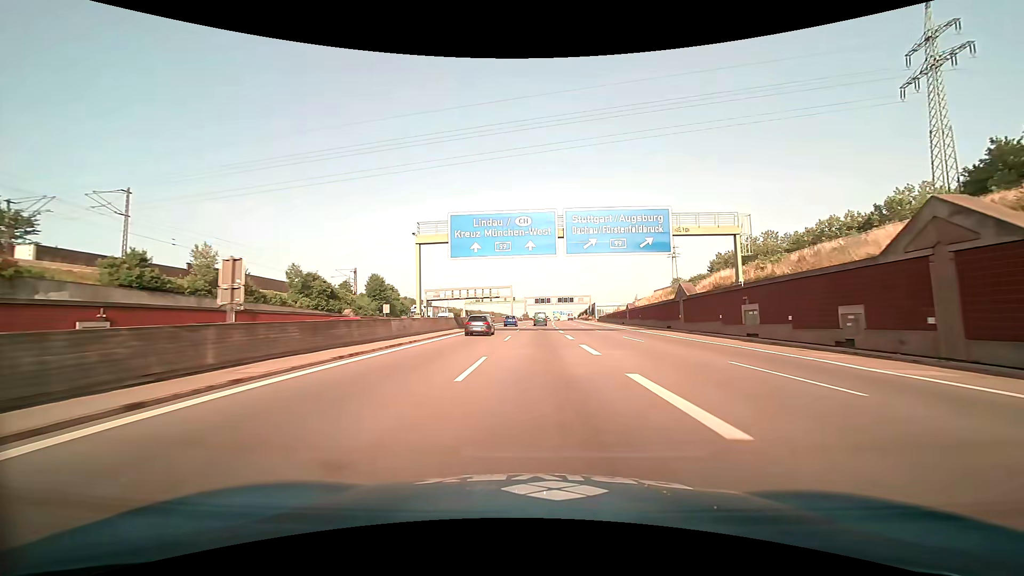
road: motorway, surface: asphalt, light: Day
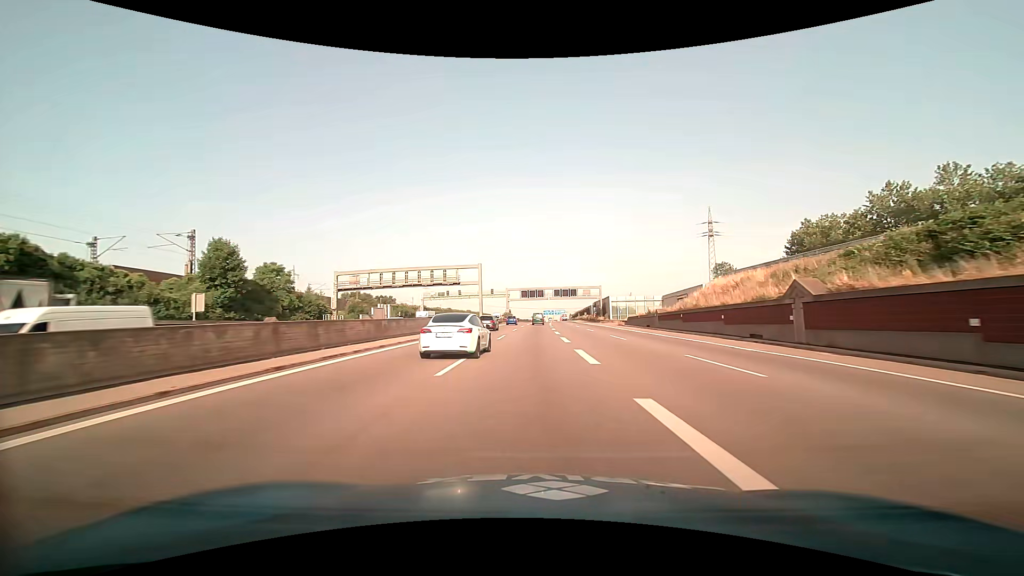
(+0.6, +51.8) m; +1°
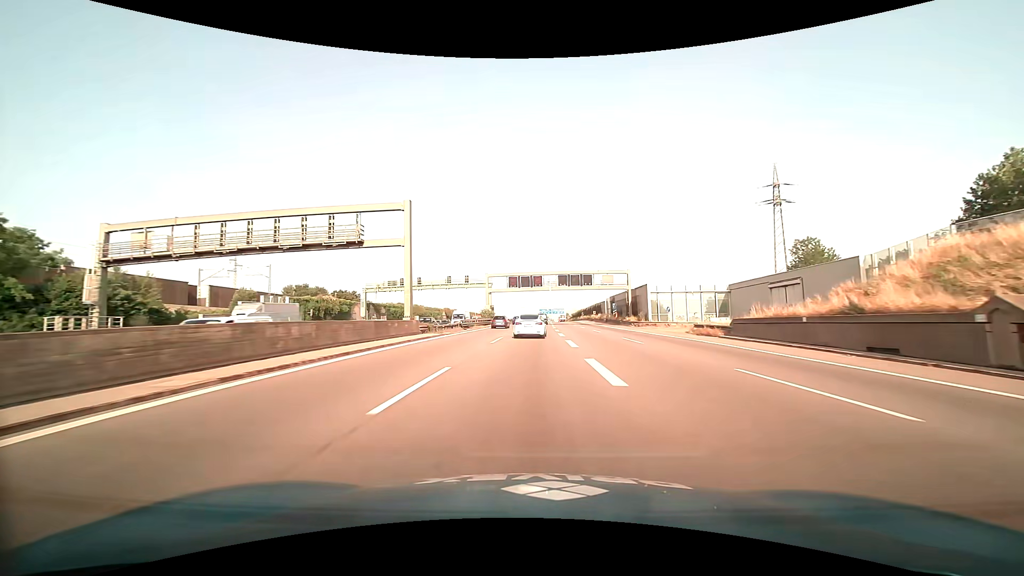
(+0.4, +40.7) m; +1°
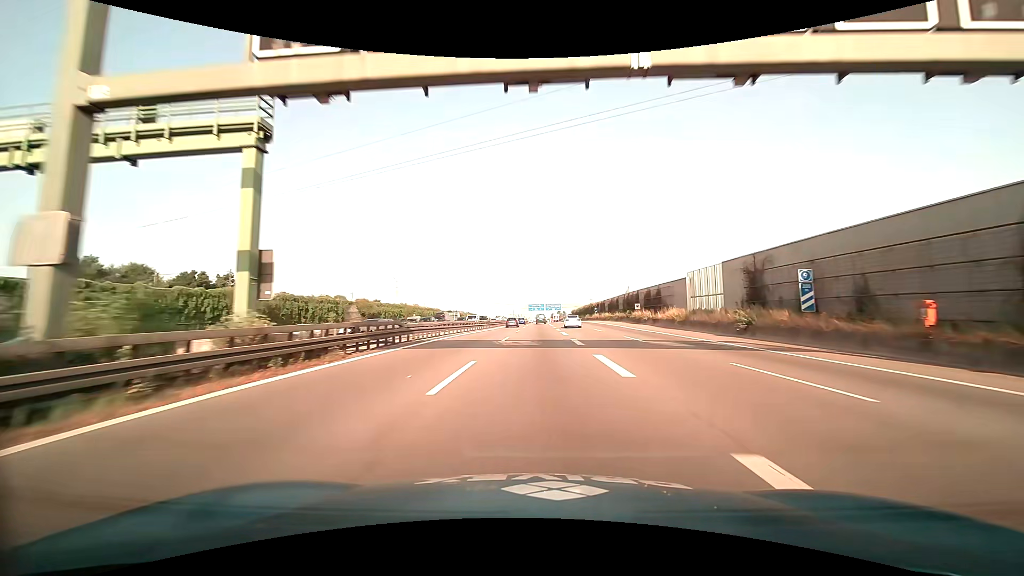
(+0.7, +71.0) m; +1°
(0, +10) (0, +20) (0, +30) (0, +40) (0, +50) (0, +60) (0, +70) (+1, +80) (+1, +90) (+1, +100) m
